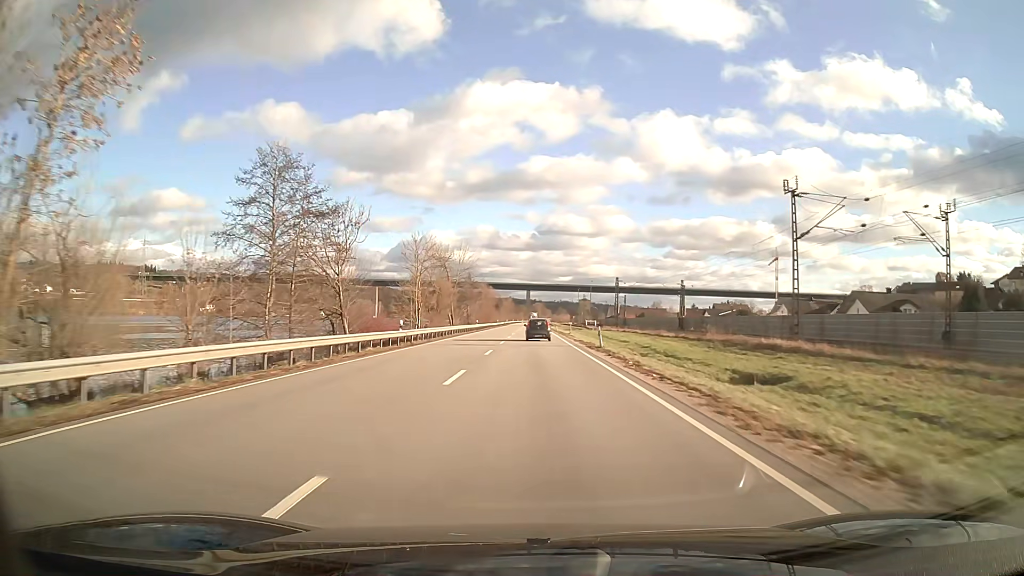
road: primary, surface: asphalt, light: Day
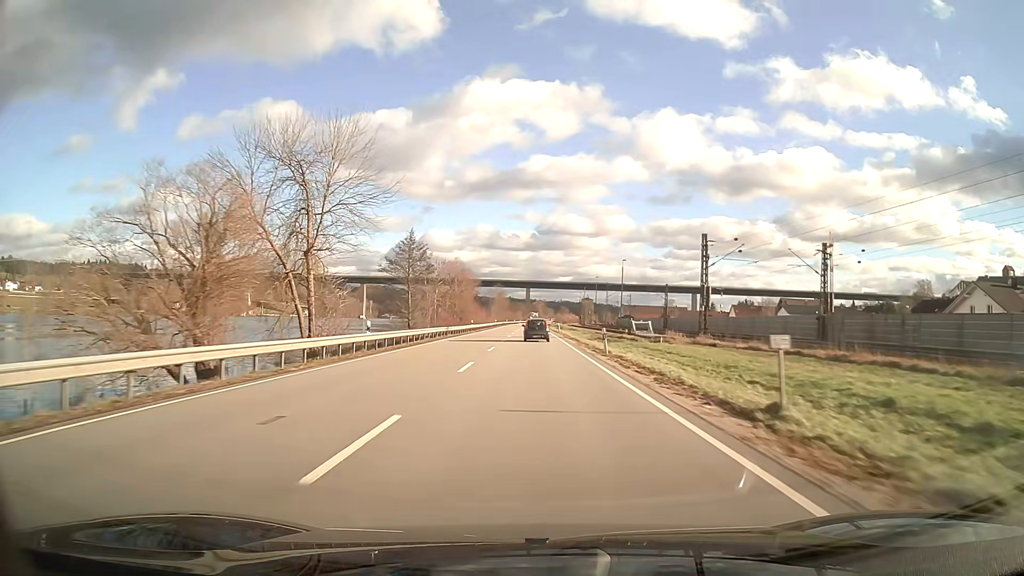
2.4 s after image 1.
(0.0, +56.7) m; 0°
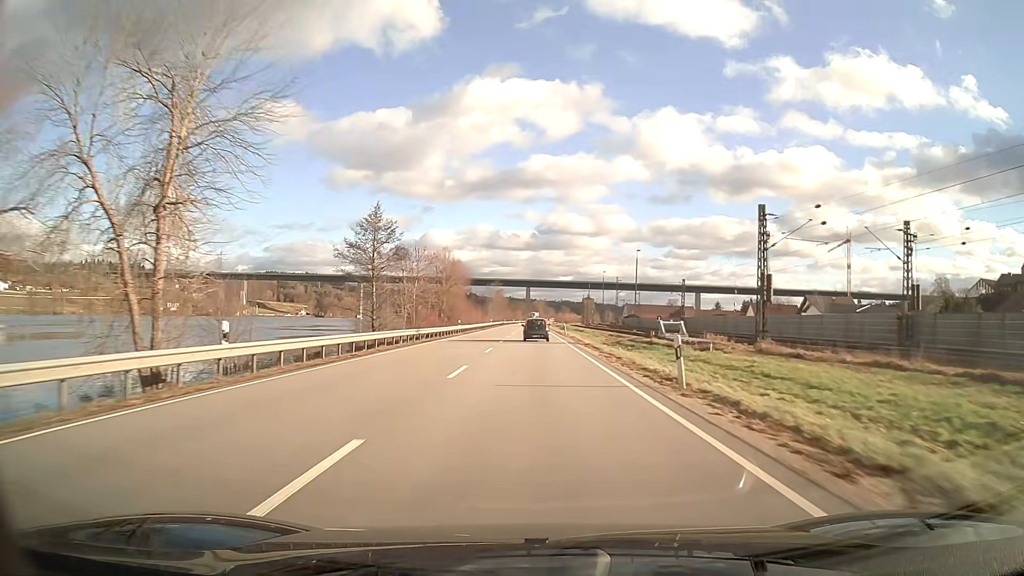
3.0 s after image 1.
(0.0, +14.1) m; 0°
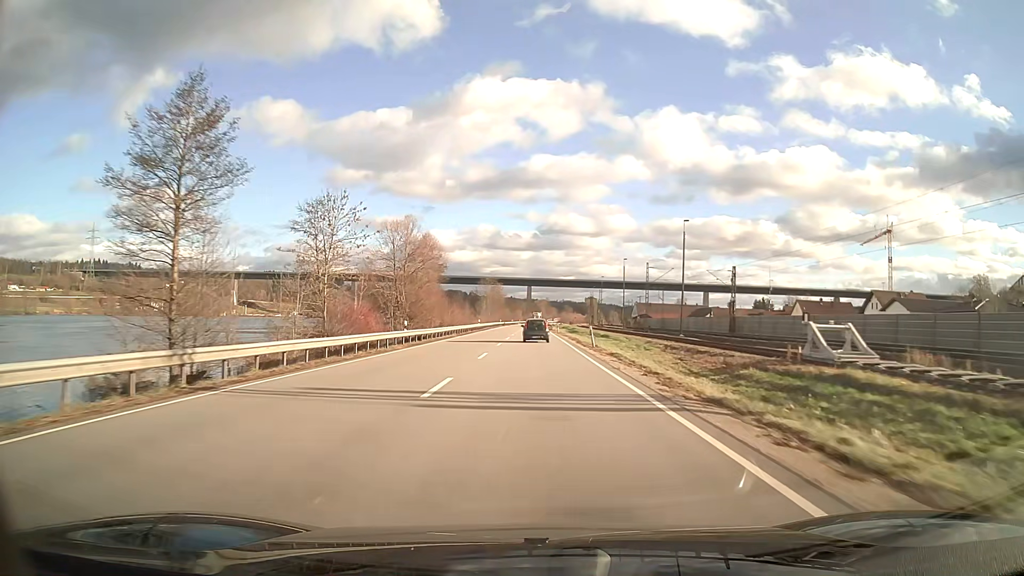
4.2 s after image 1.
(0.0, +28.1) m; 0°
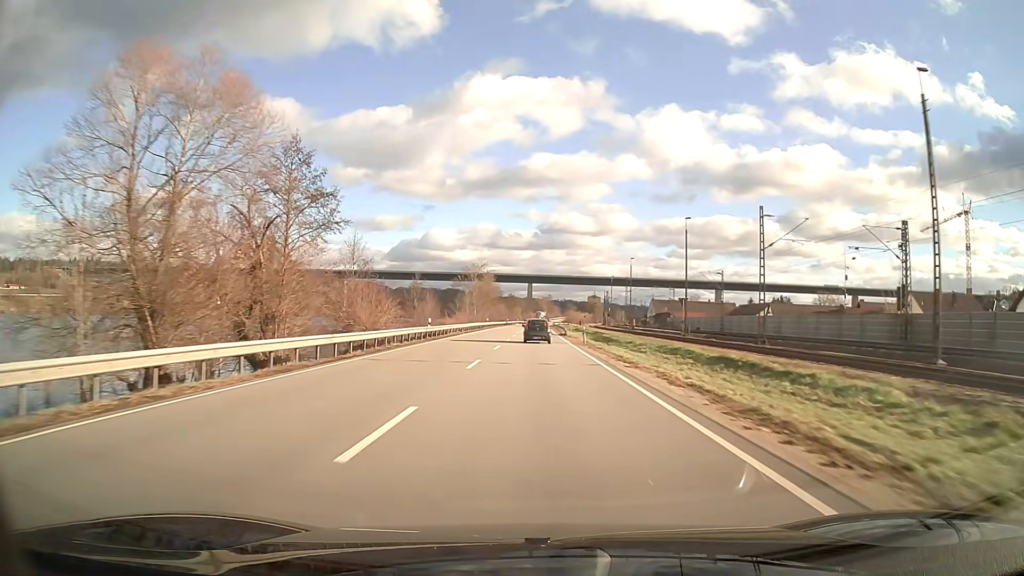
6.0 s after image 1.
(0.0, +41.5) m; 0°
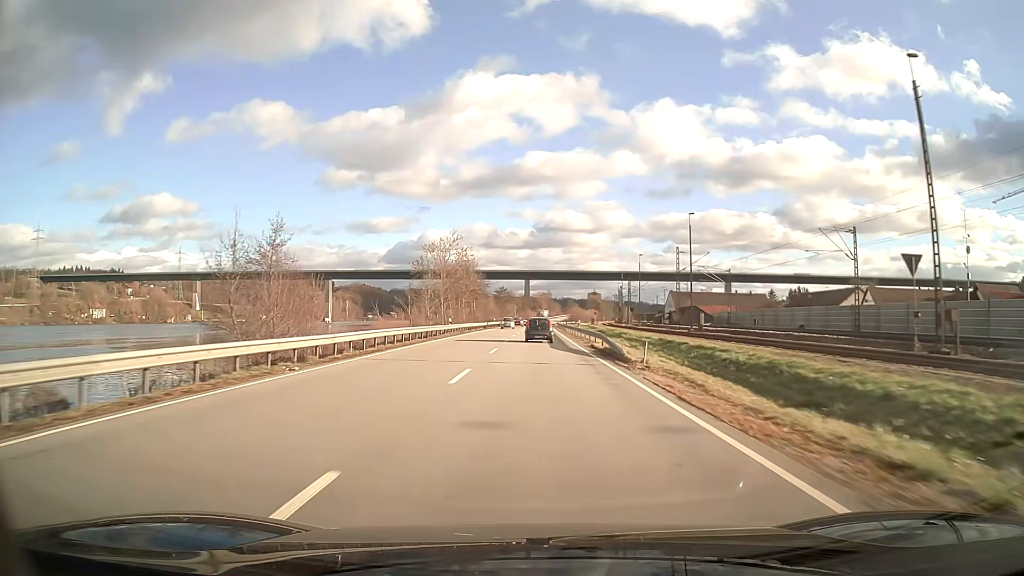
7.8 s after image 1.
(+0.1, +40.7) m; 0°
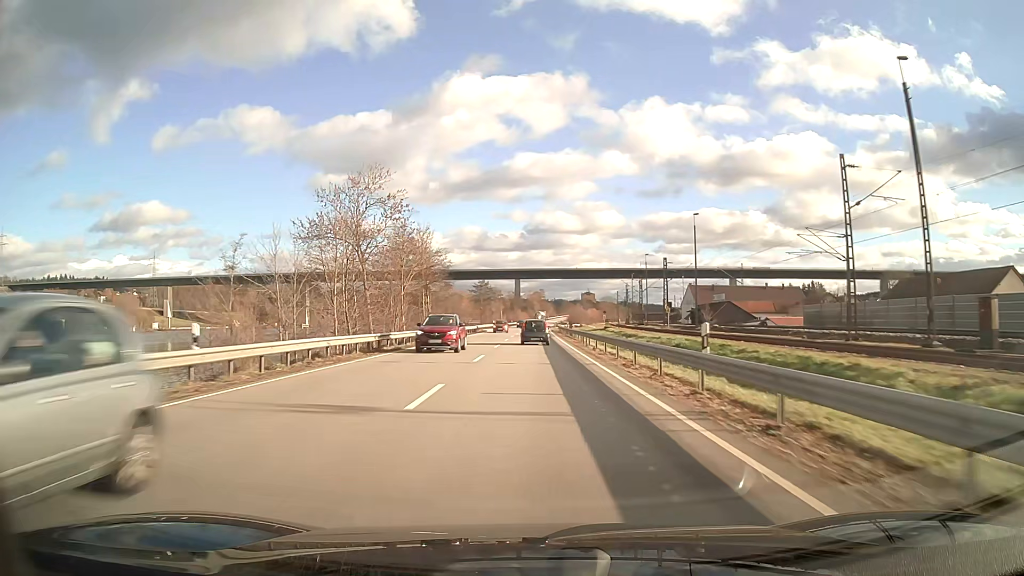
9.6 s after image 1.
(+0.2, +40.0) m; +1°
